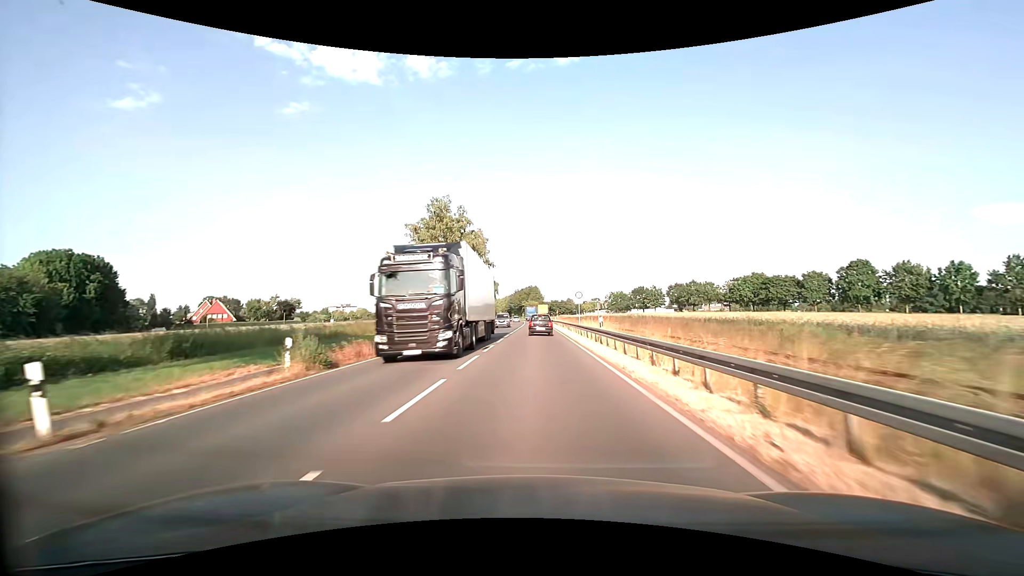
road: primary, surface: asphalt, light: Day
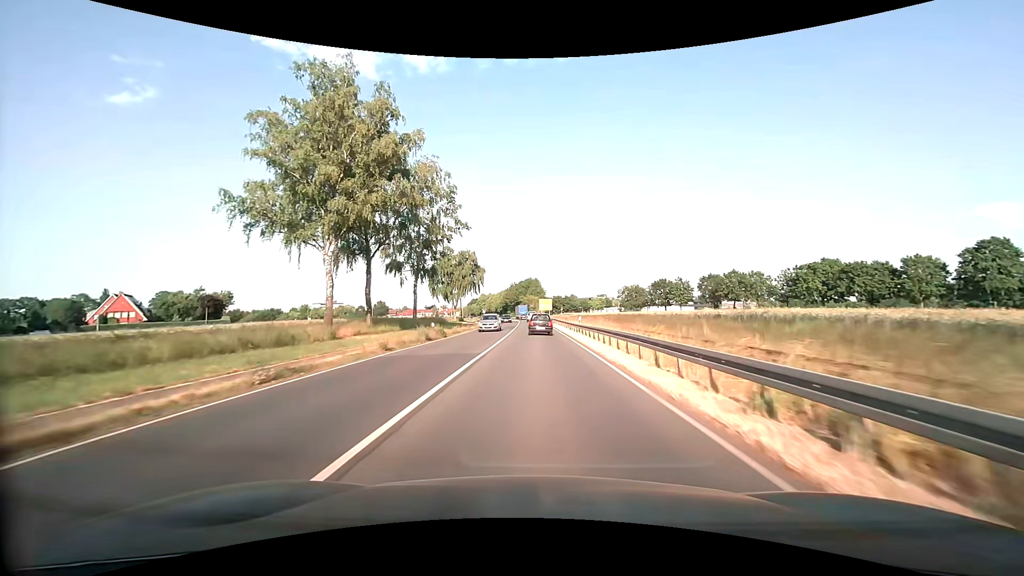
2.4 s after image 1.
(0.0, +42.3) m; 0°
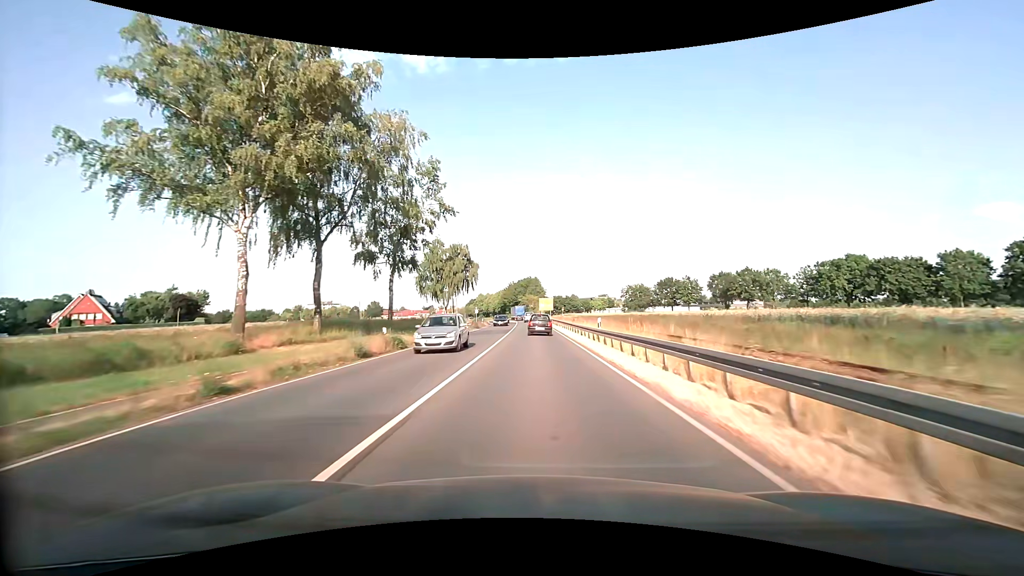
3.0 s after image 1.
(0.0, +10.7) m; 0°
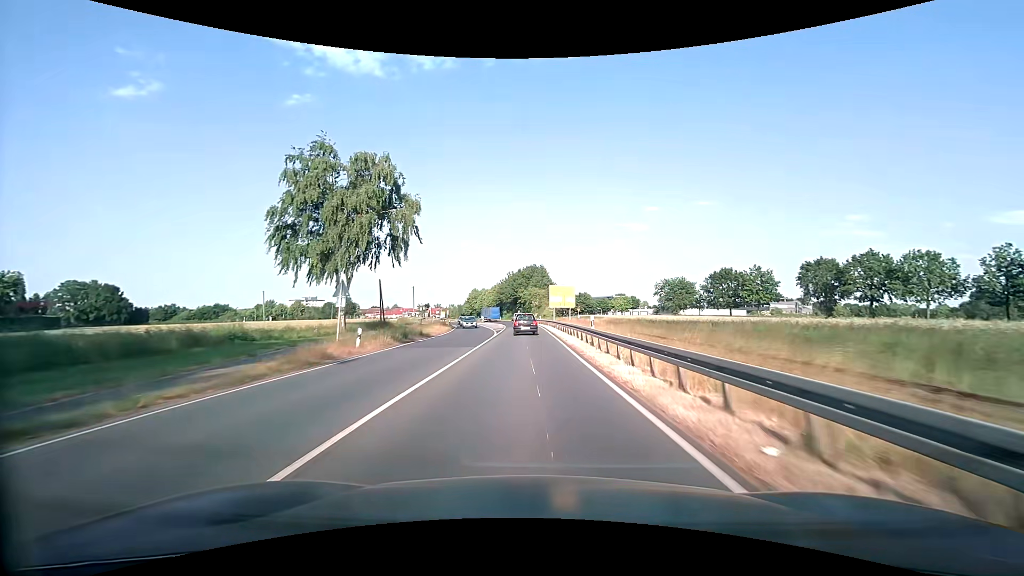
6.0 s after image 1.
(-0.1, +53.6) m; -1°
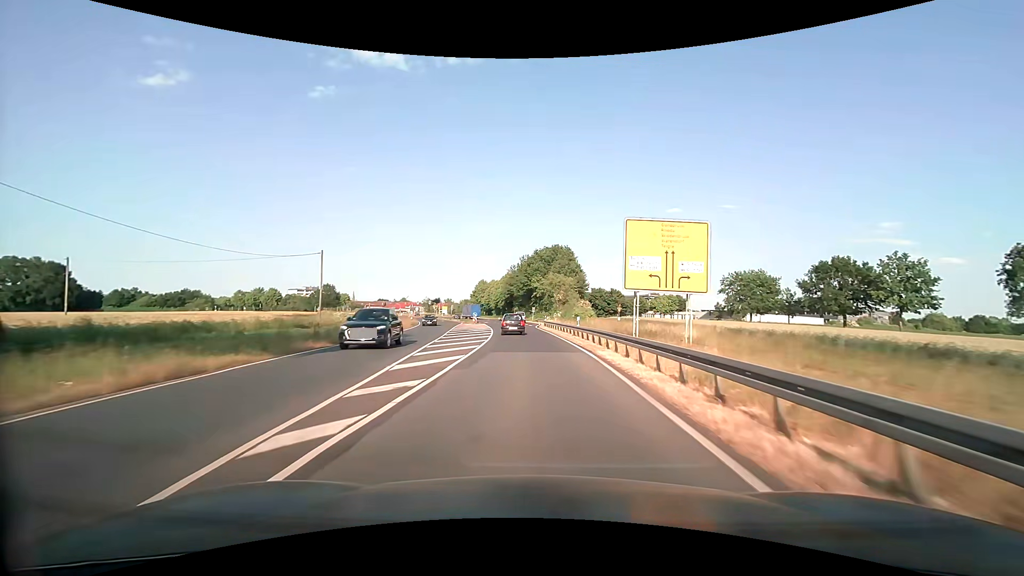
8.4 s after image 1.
(-0.6, +42.9) m; -2°
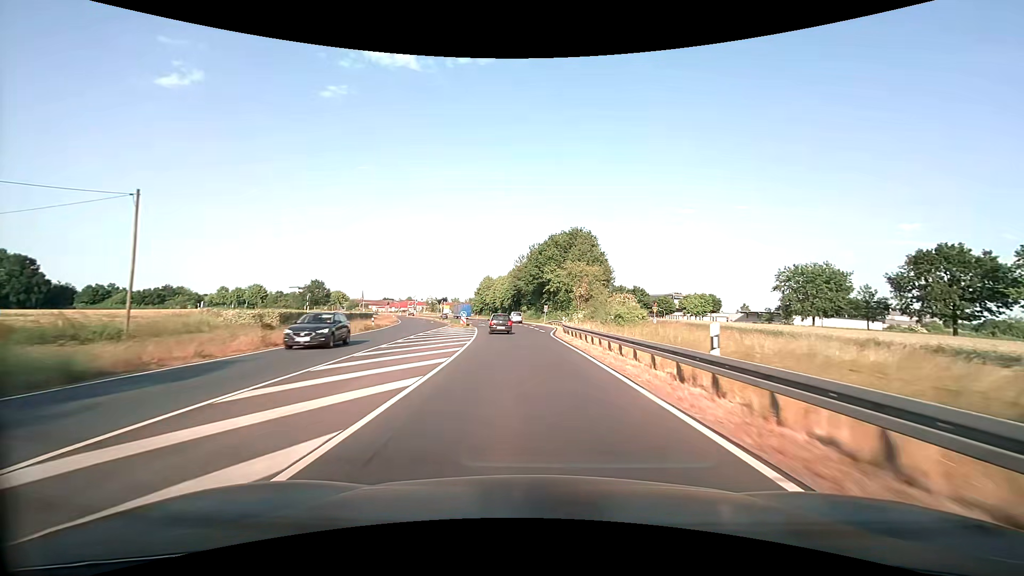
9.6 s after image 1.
(-0.2, +21.5) m; -1°
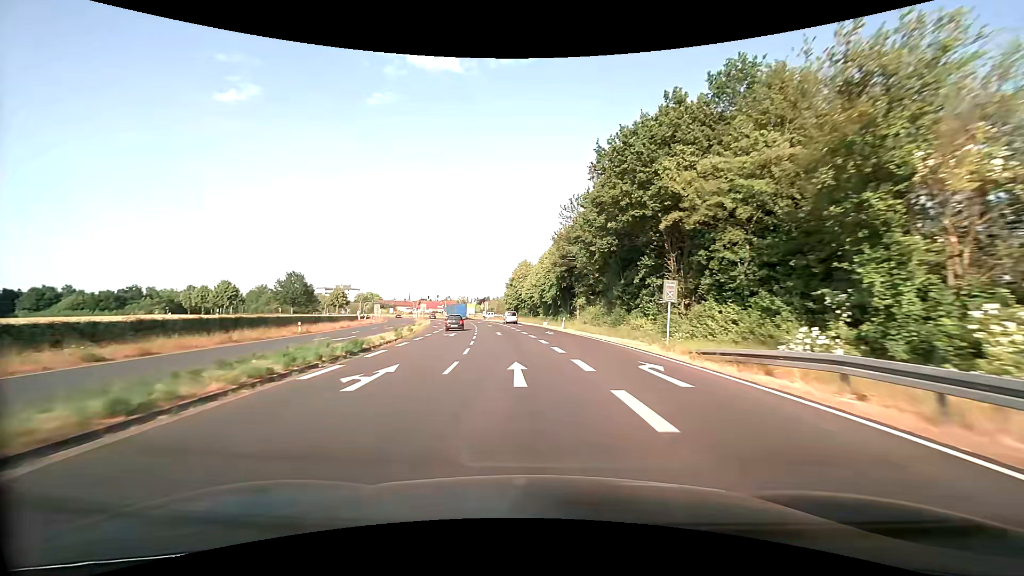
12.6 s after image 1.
(-1.3, +53.8) m; -5°
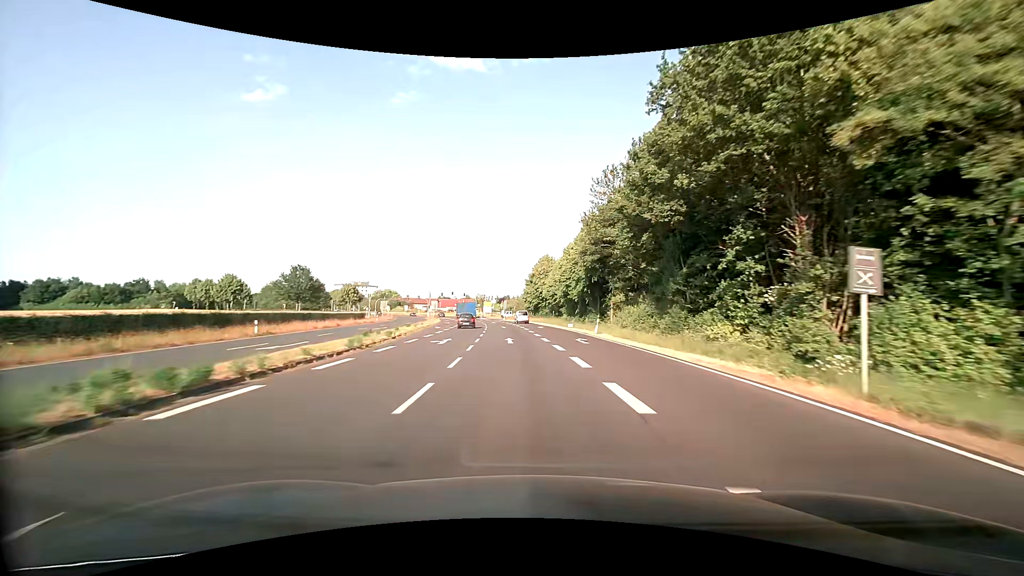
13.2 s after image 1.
(-0.3, +10.7) m; -3°
(0, +10) (-1, +20) (-1, +30) (-2, +40) (-3, +50) (-4, +60) (-6, +70) (-7, +80) (-9, +90) (-10, +99) m
